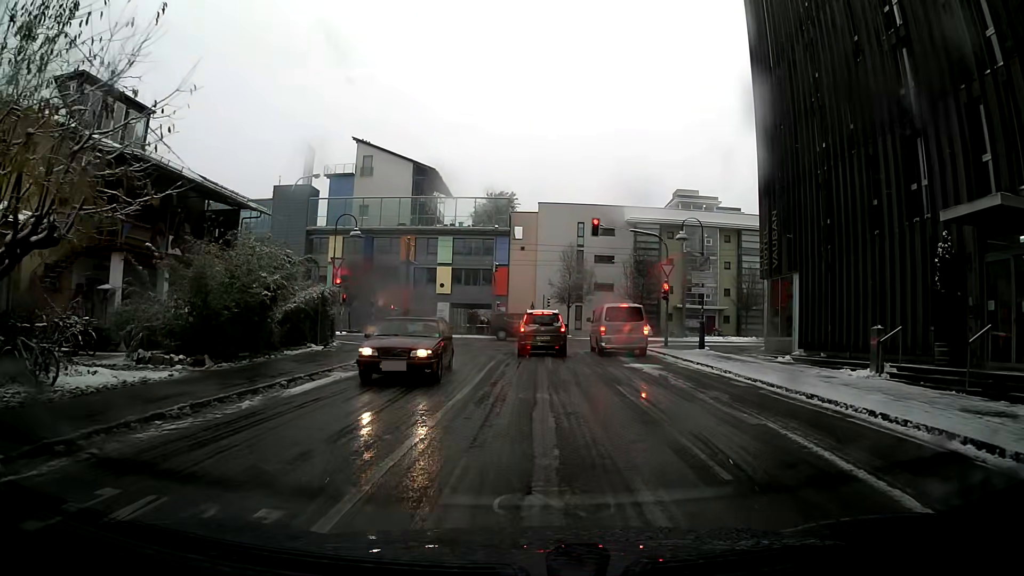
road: residential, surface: asphalt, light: Day
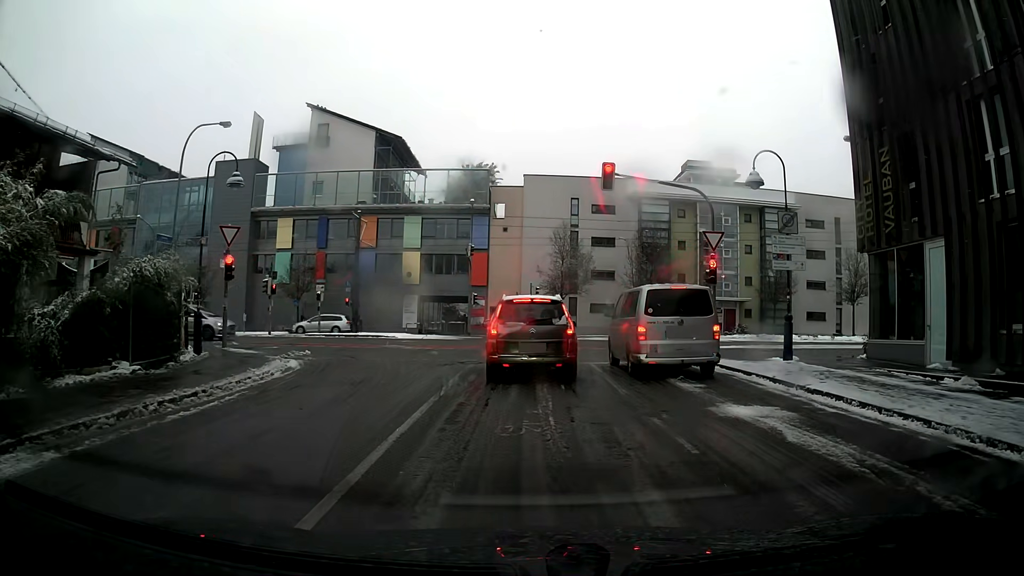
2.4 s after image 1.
(+0.2, +11.1) m; +2°
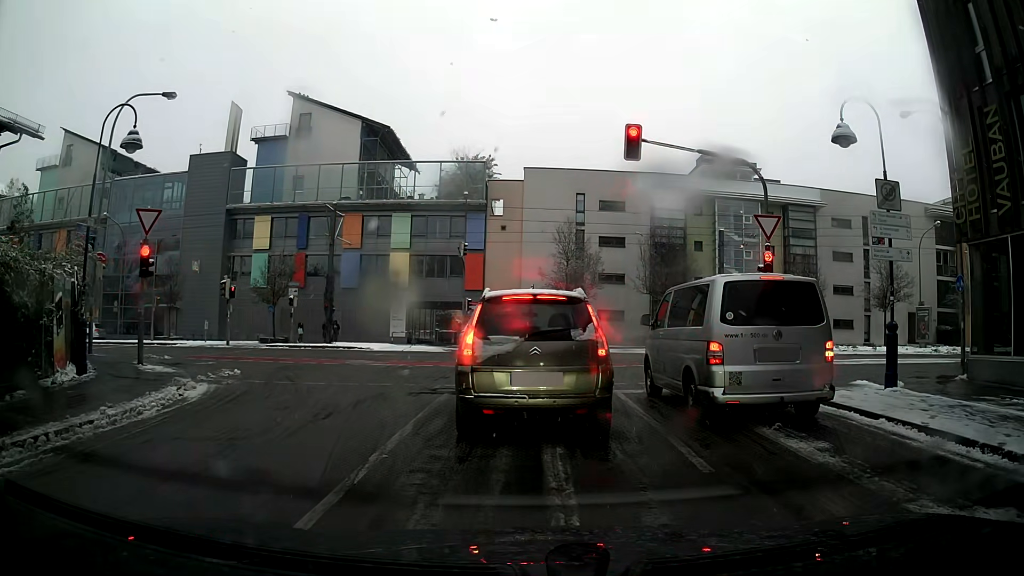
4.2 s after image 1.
(0.0, +5.4) m; +1°
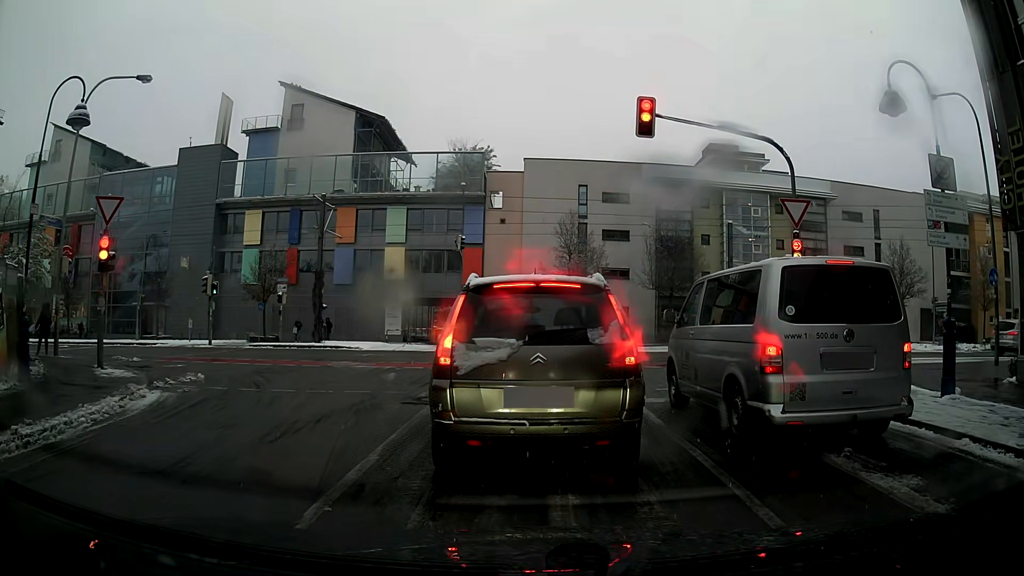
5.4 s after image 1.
(0.0, +1.9) m; 0°
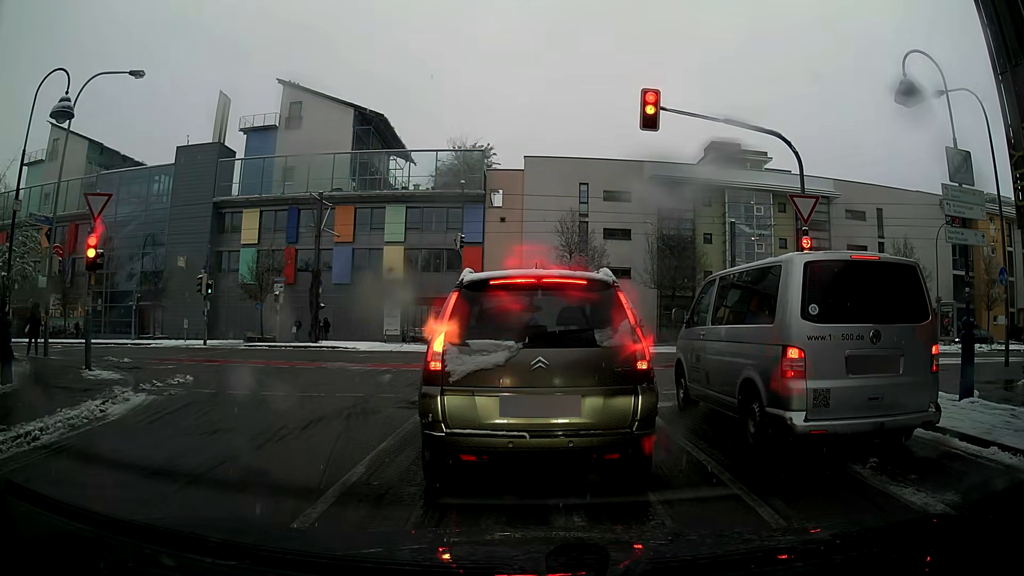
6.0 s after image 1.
(0.0, +0.5) m; 0°
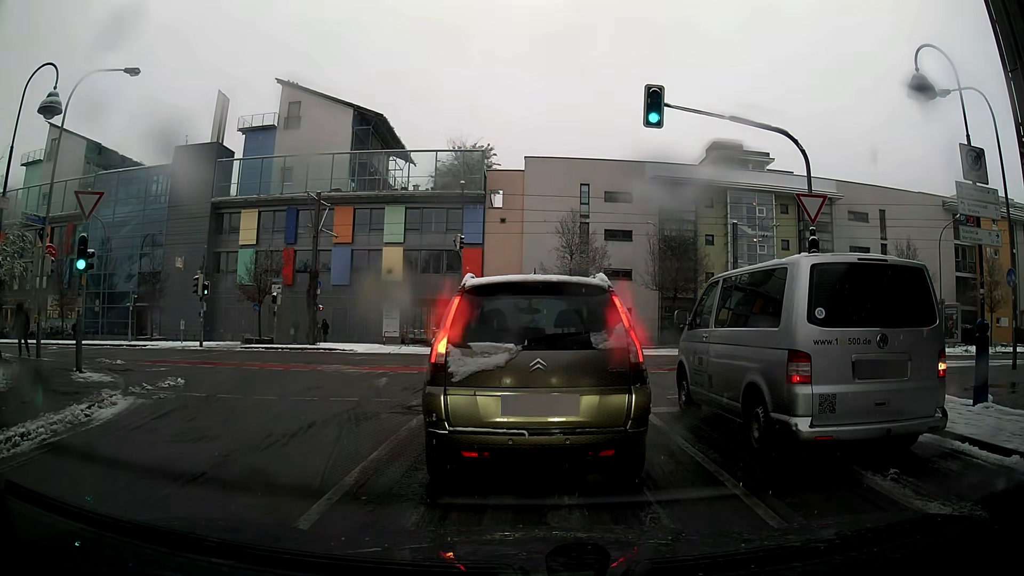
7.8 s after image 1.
(0.0, +0.5) m; 0°
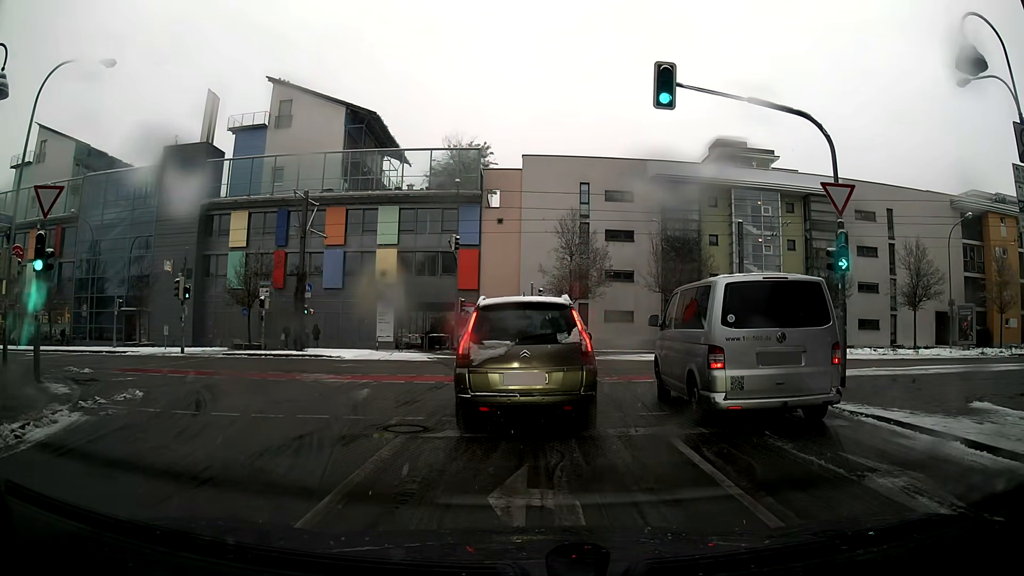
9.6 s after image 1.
(0.0, +1.8) m; -2°
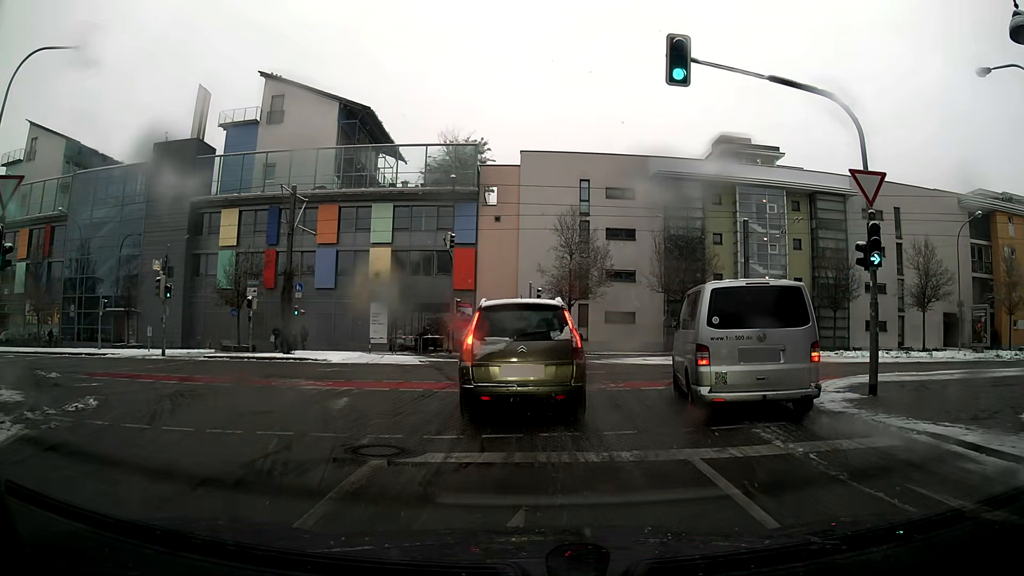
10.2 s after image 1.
(0.0, +1.6) m; +1°
(0, +10) (0, +20) (-3, +30) (-11, +35) (-21, +36) (-31, +35) (-41, +35) (-51, +34) (-61, +34) (-71, +34) m
